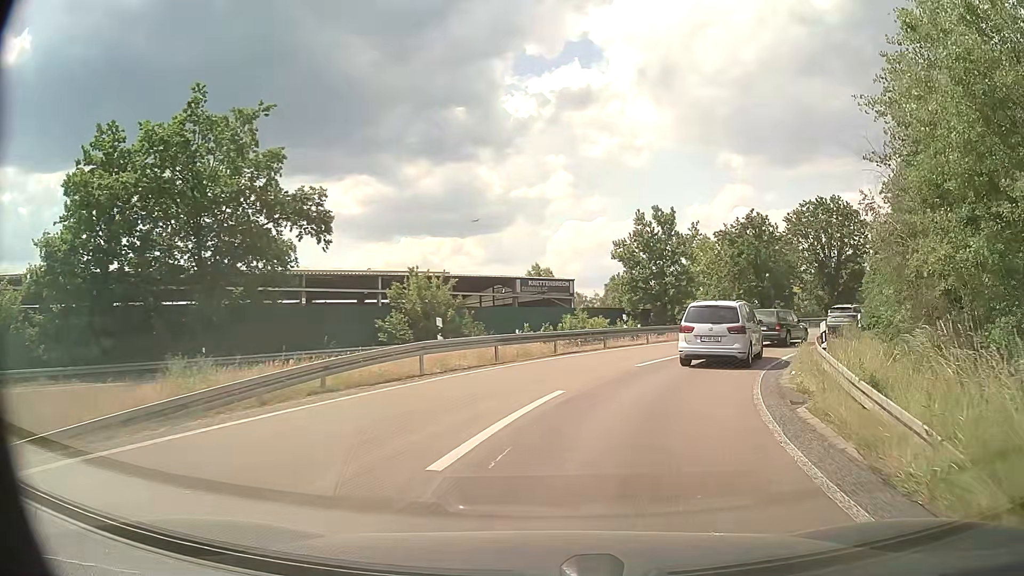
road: motorway_link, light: Day
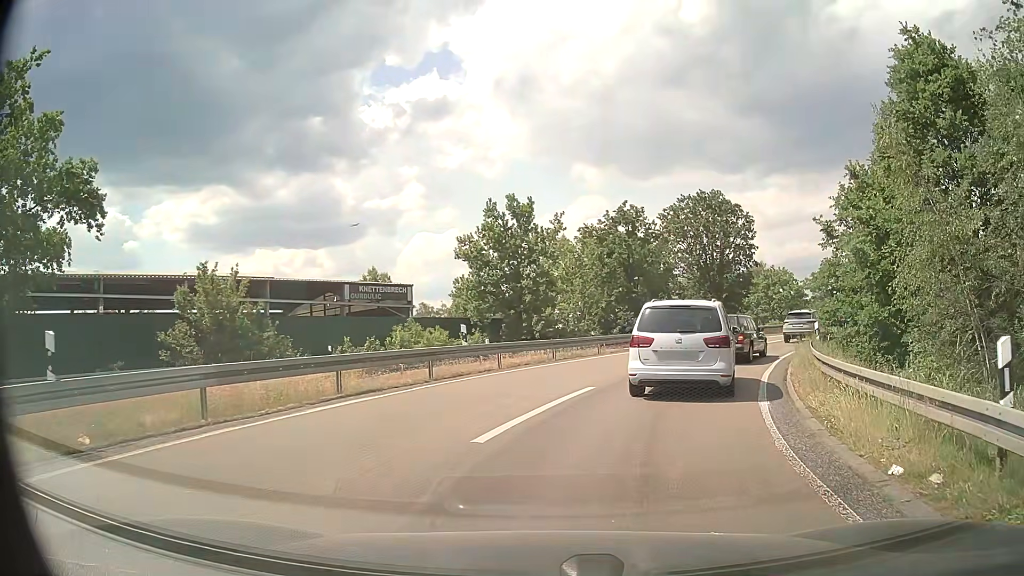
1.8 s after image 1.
(+1.0, +9.7) m; +13°
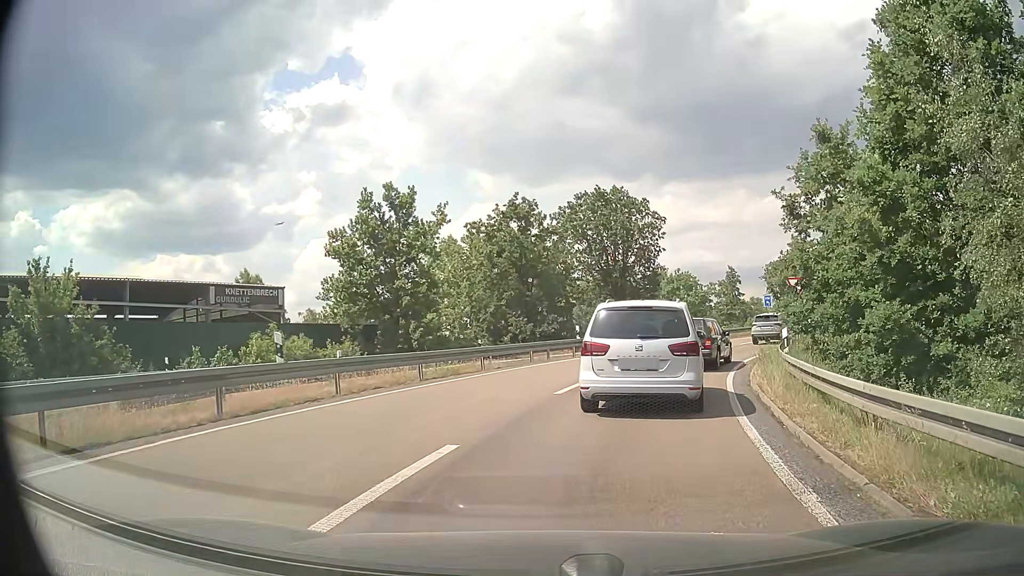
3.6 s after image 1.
(+0.4, +6.0) m; +7°
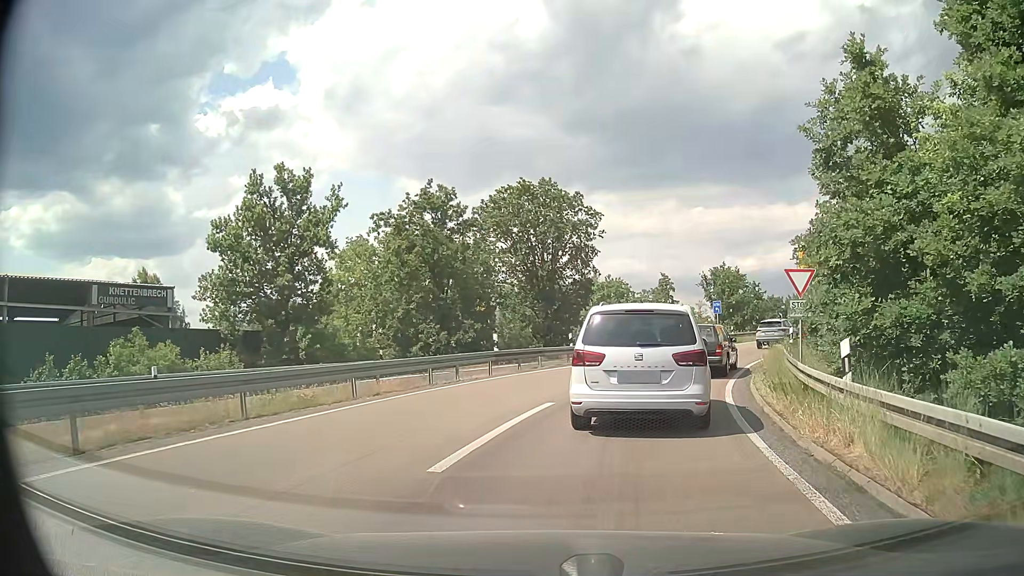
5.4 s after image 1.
(+0.5, +7.0) m; +7°
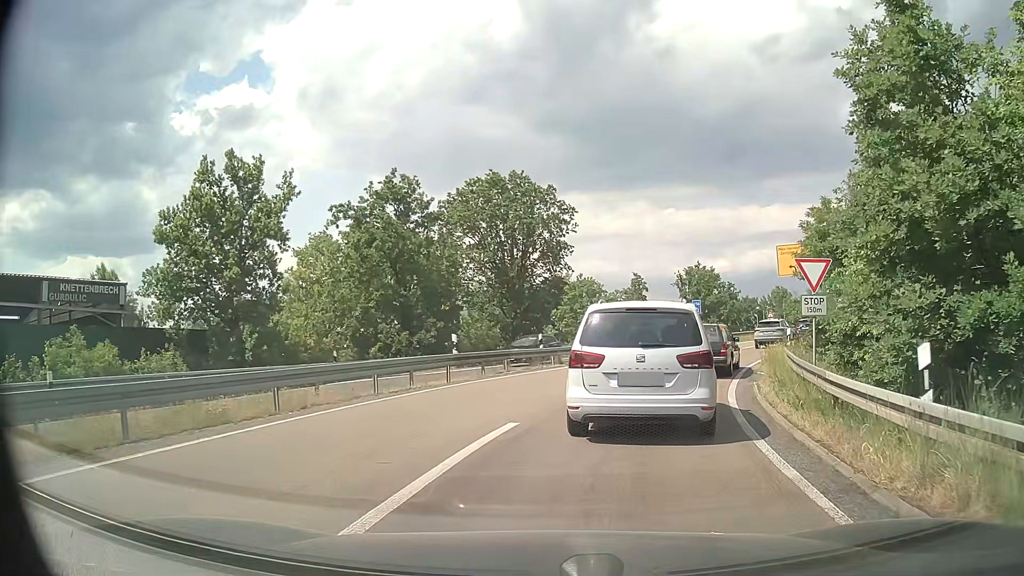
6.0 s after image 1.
(+0.1, +2.8) m; +2°
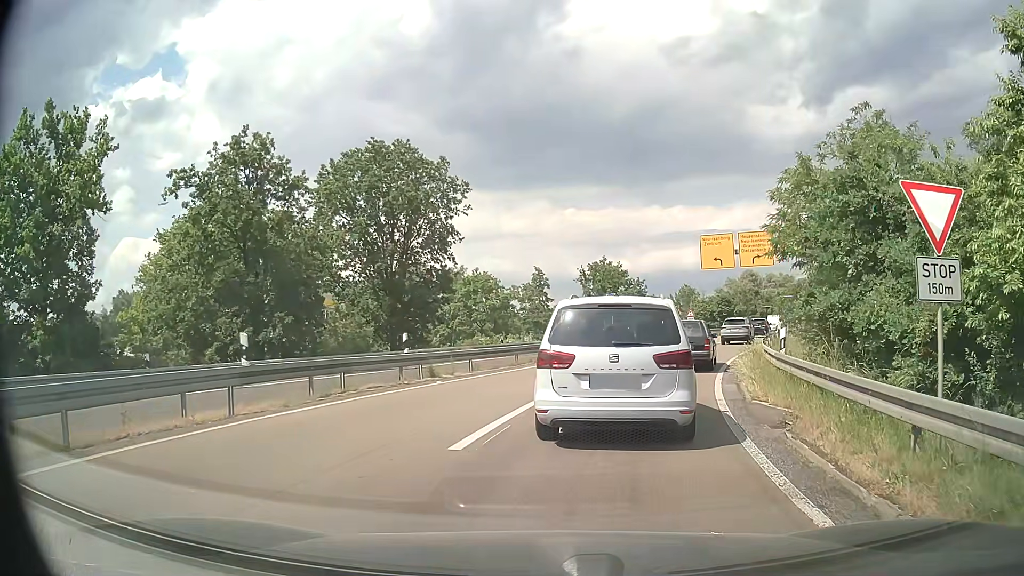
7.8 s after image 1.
(+0.8, +8.0) m; +9°
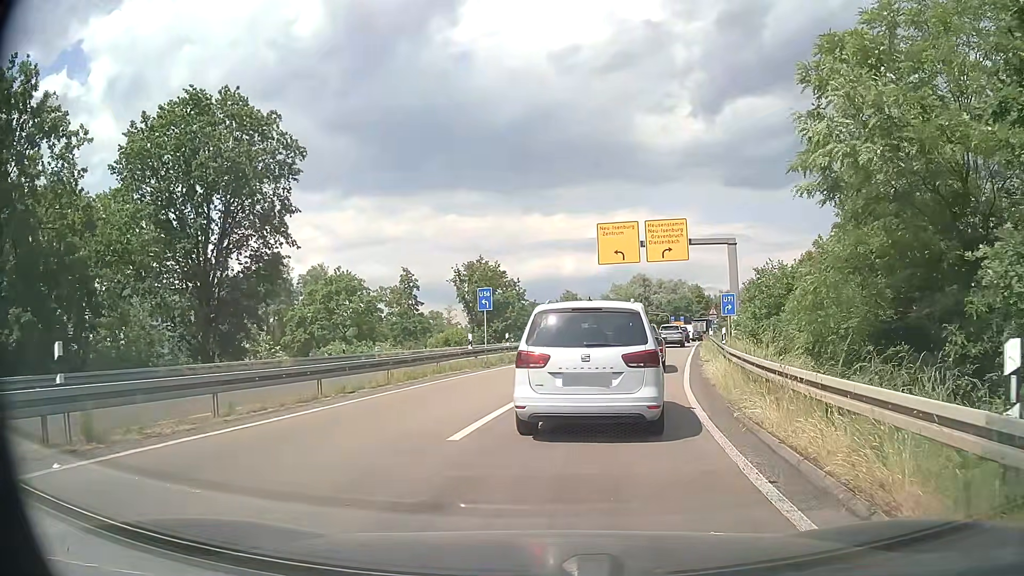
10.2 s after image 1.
(+1.1, +10.8) m; +11°
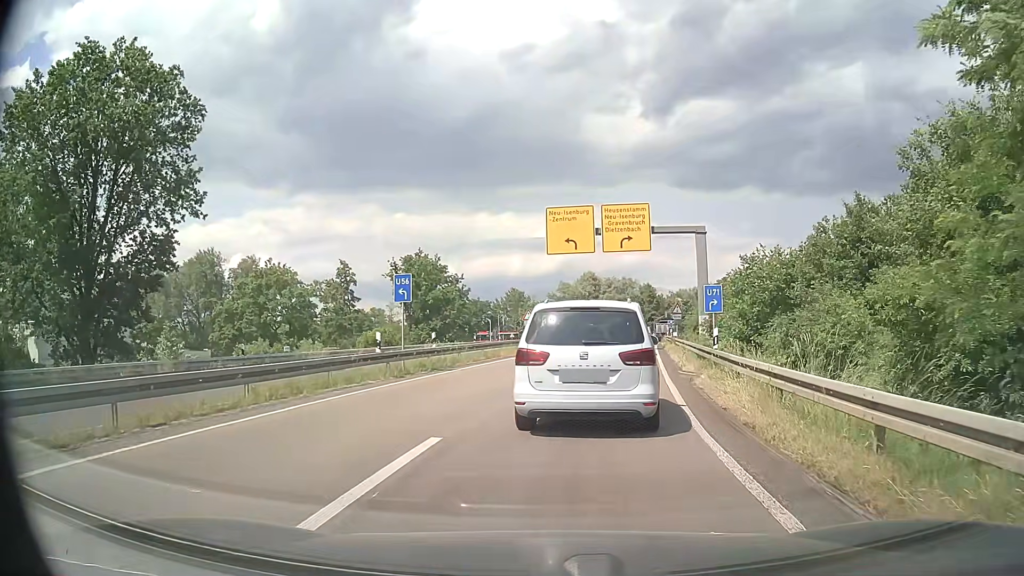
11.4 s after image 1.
(+0.2, +6.2) m; +4°
(+1, +10) (+2, +20) (+4, +30) (+5, +40) (+7, +49) (+8, +59) (+10, +69) (+12, +79) (+14, +89) (+16, +99) m
